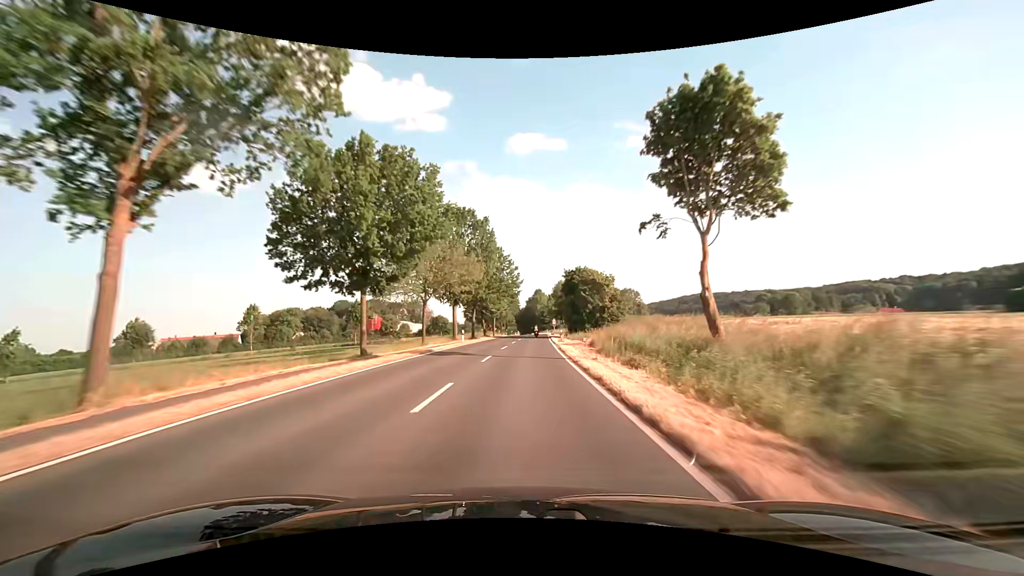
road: secondary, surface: asphalt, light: Day
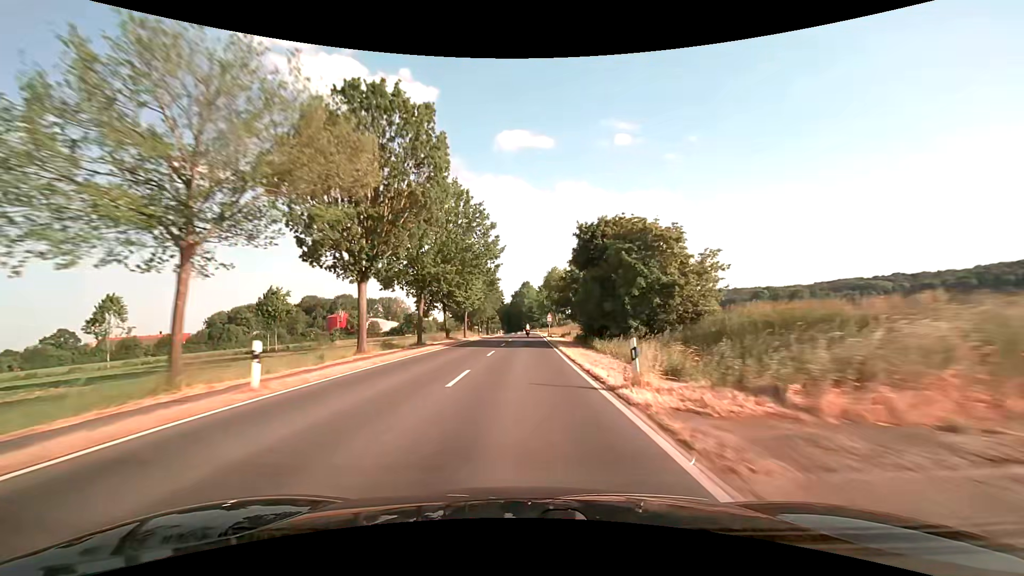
(+0.5, +30.1) m; +2°
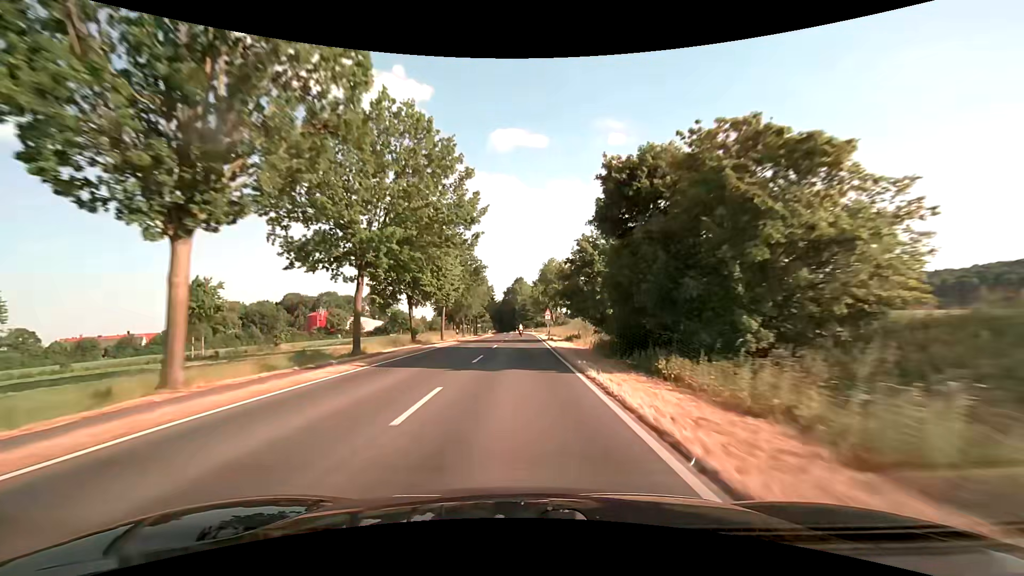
(+0.1, +15.0) m; +1°
(0, +10) (0, +20) (0, +30) (0, +40) (0, +50) (0, +60) (0, +70) (0, +80) (0, +90) (0, +100) m
